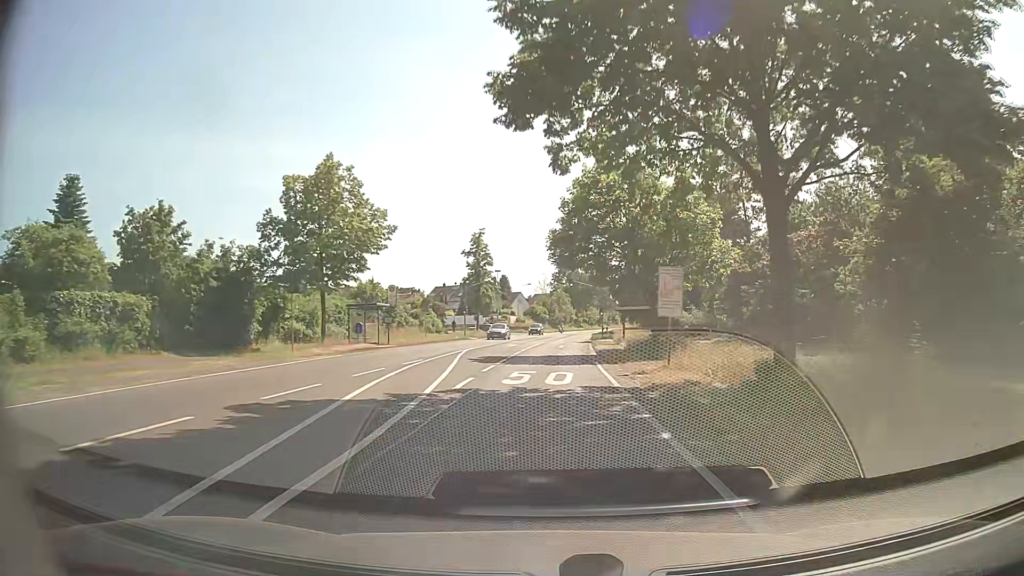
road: secondary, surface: asphalt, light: Day
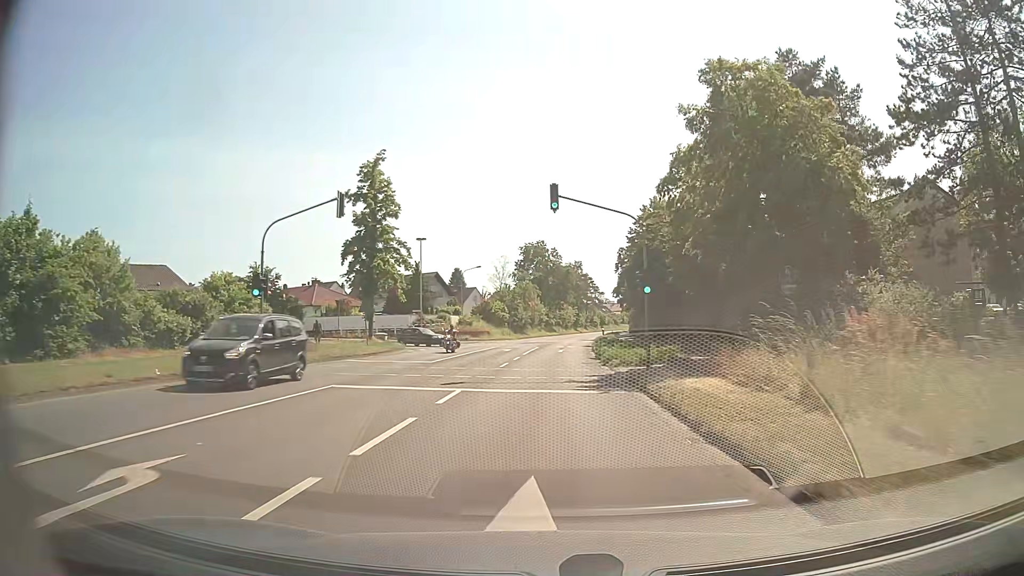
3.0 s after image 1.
(+1.2, +42.2) m; +3°
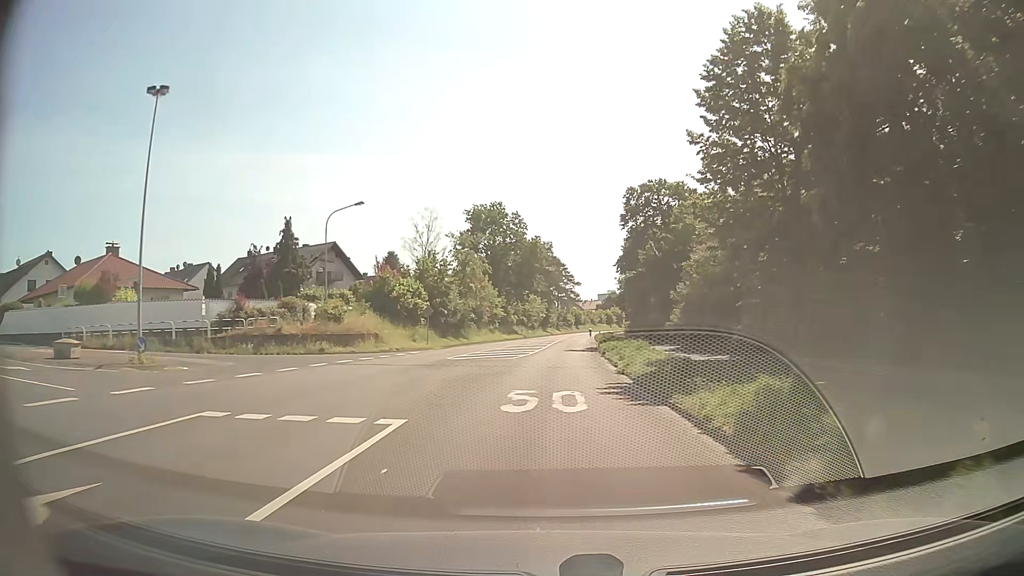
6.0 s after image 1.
(+0.8, +42.2) m; +3°
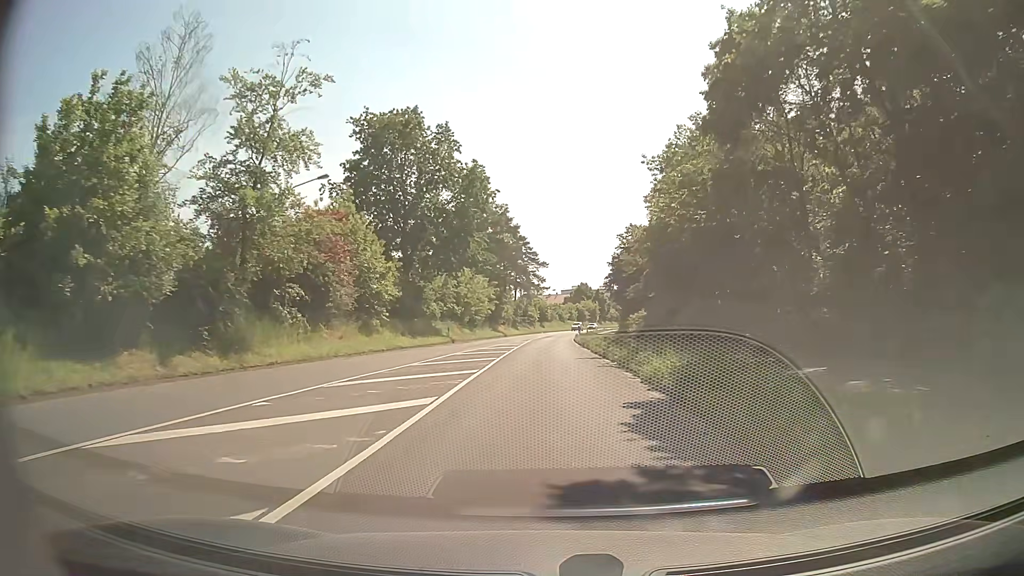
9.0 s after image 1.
(+1.2, +41.0) m; +3°
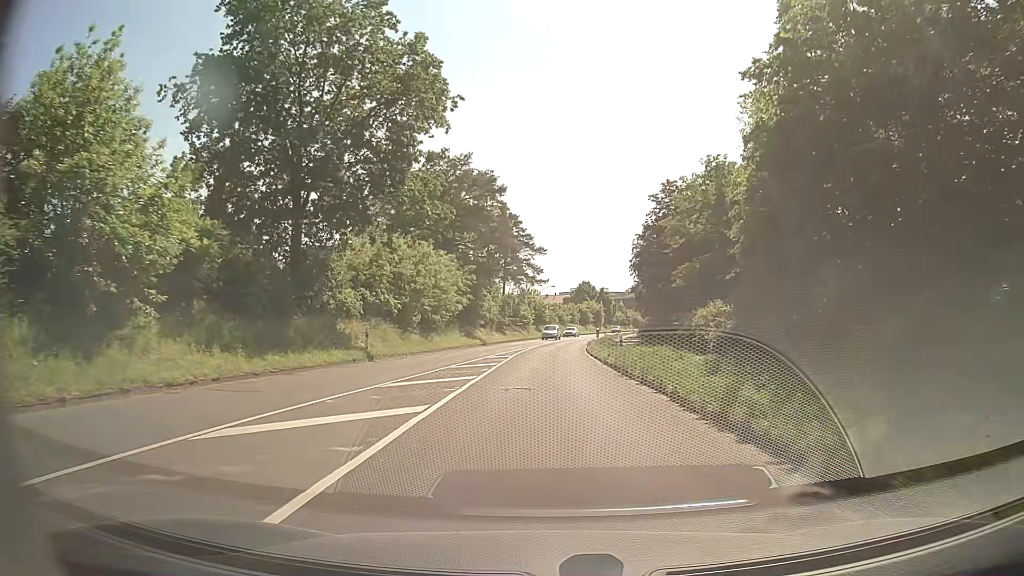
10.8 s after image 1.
(0.0, +23.9) m; +1°
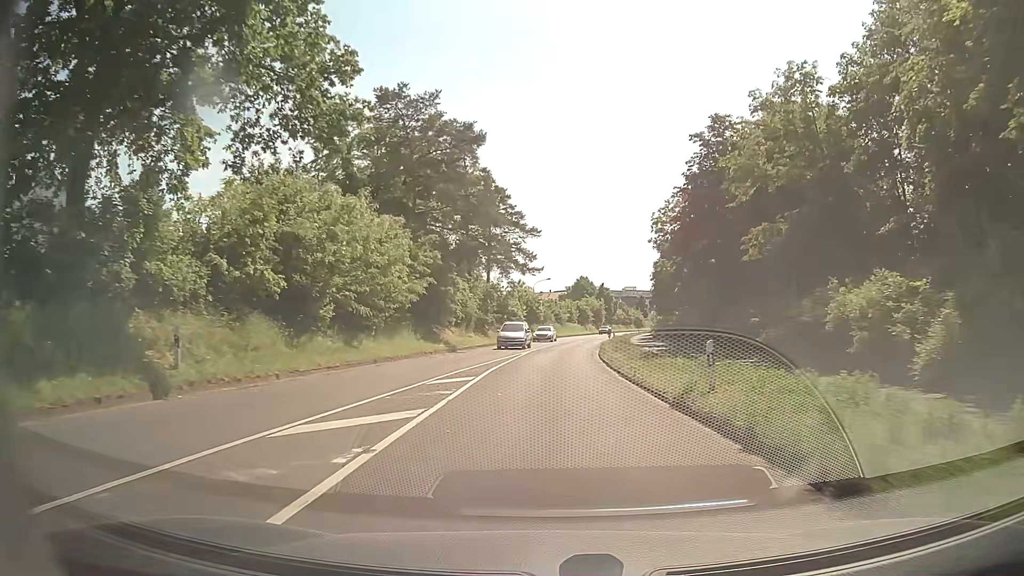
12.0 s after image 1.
(0.0, +15.6) m; 0°
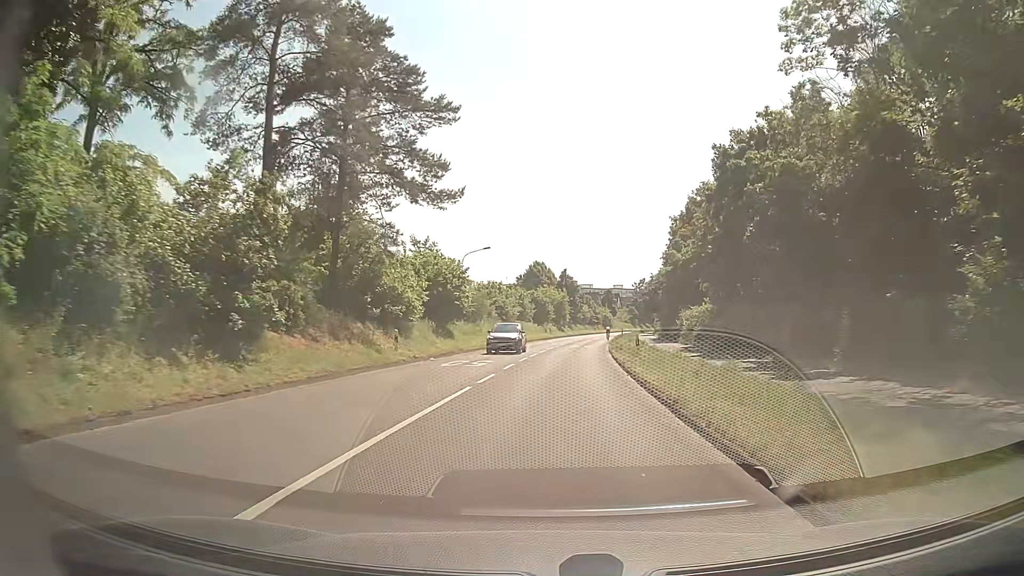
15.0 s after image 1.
(+1.6, +37.9) m; +5°
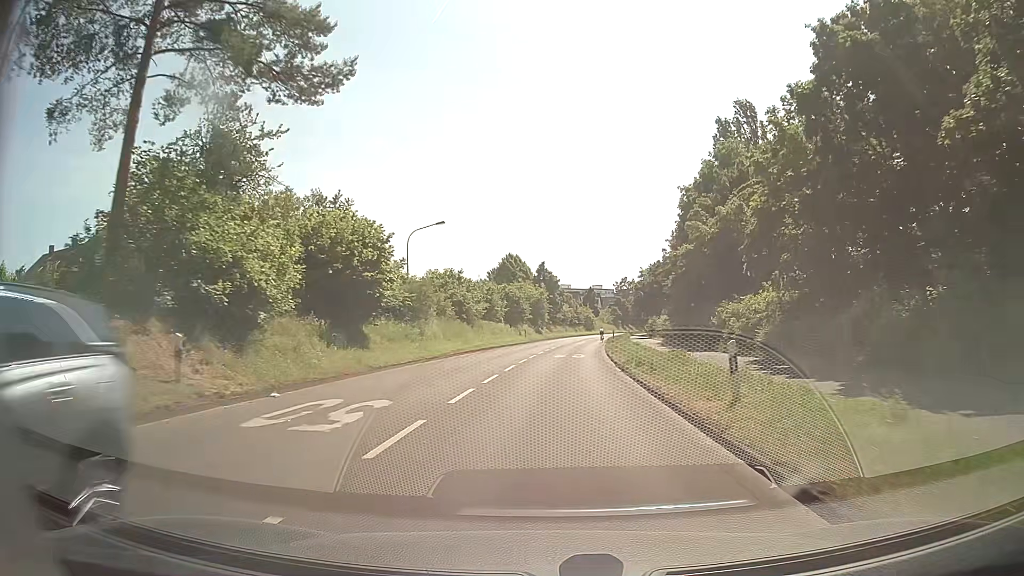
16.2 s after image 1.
(+0.3, +14.8) m; +2°
